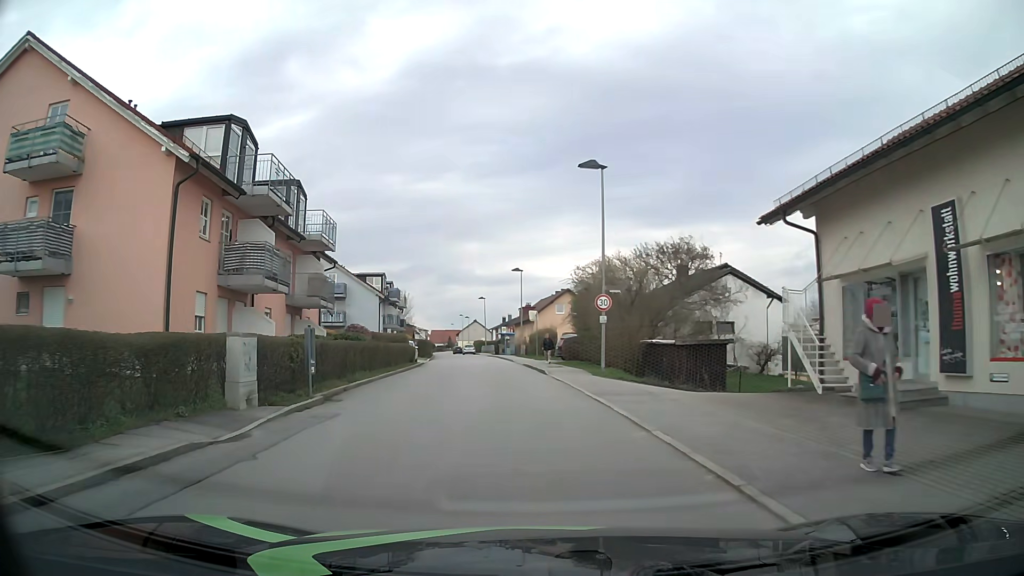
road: unclassified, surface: asphalt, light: Day
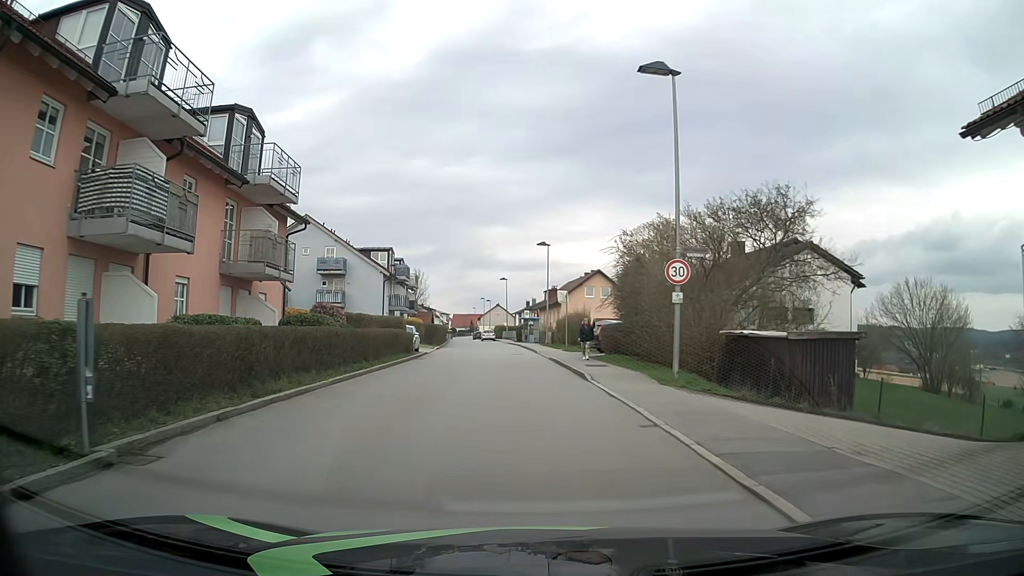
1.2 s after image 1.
(-0.2, +8.9) m; -2°
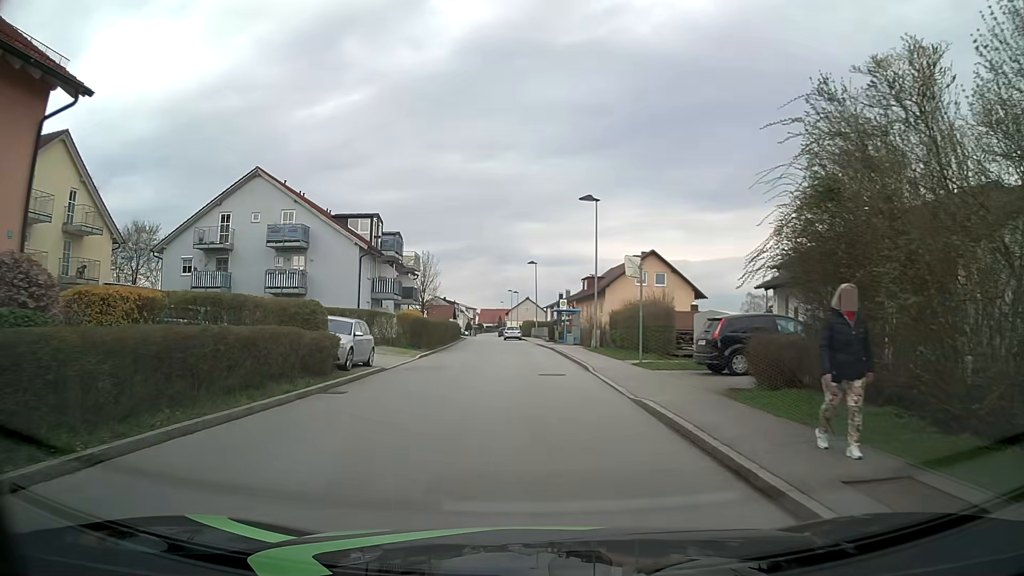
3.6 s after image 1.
(-0.4, +17.5) m; -3°
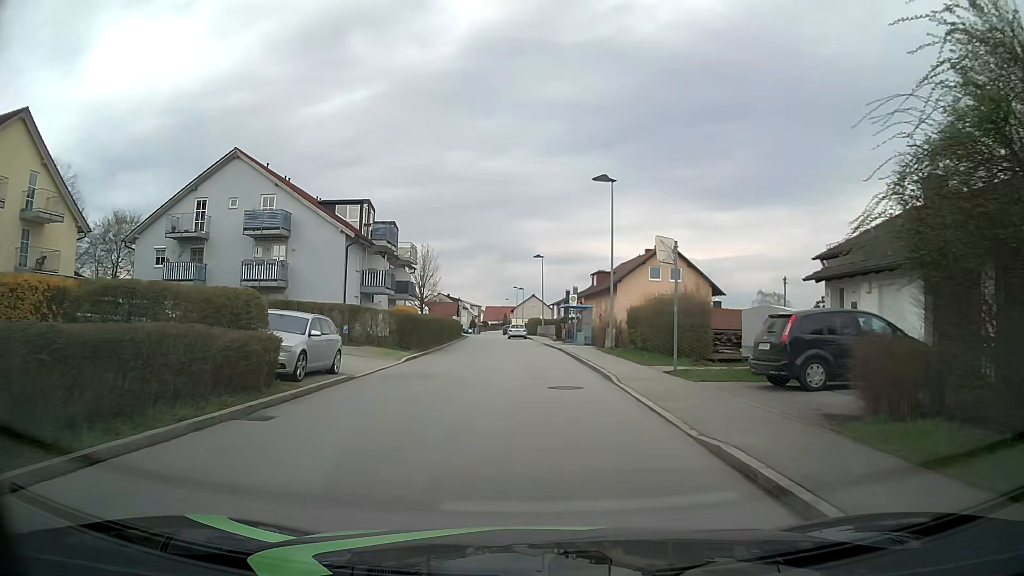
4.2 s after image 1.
(0.0, +4.4) m; -1°
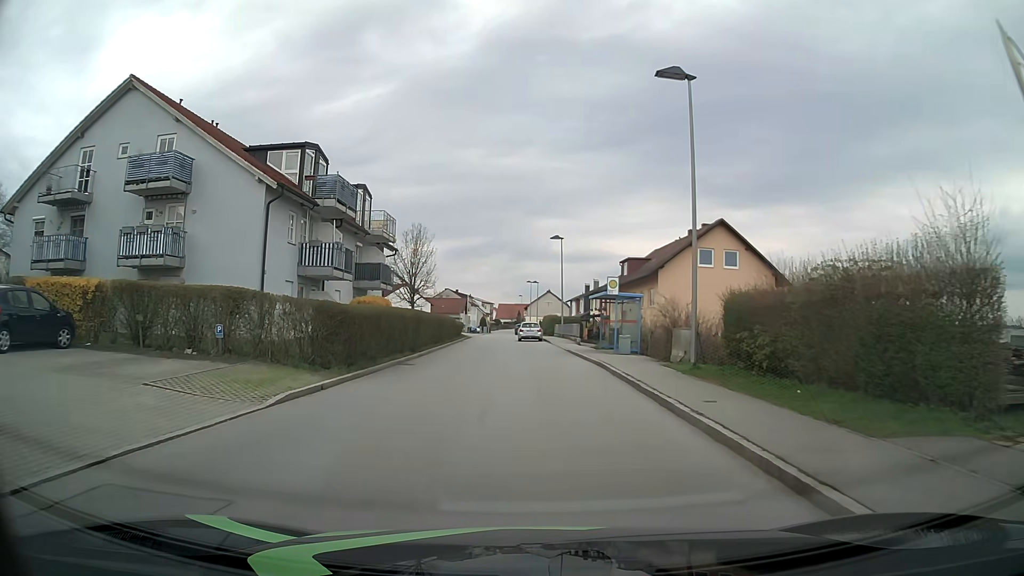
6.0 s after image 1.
(0.0, +13.4) m; 0°
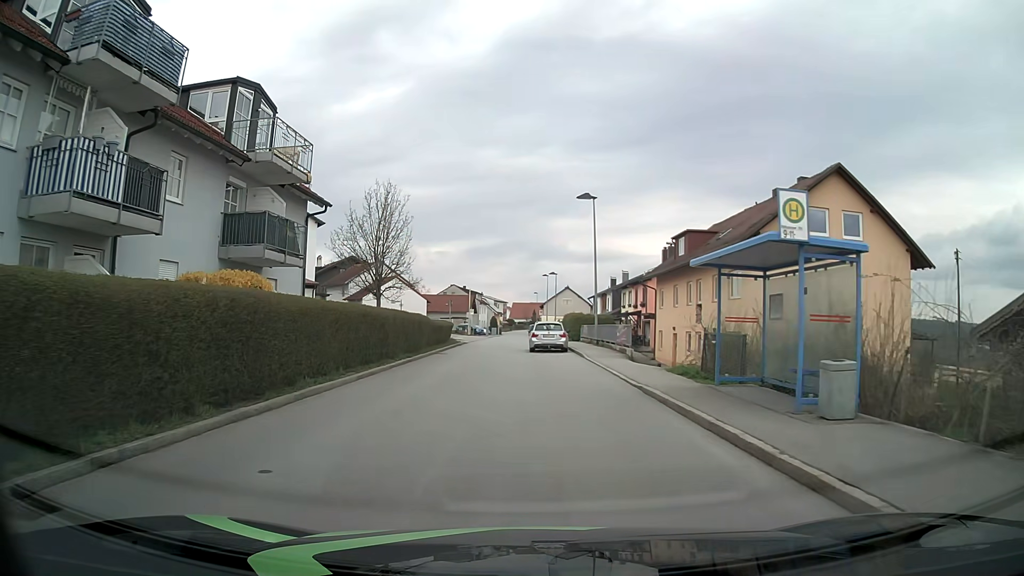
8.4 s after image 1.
(-0.4, +17.4) m; -3°
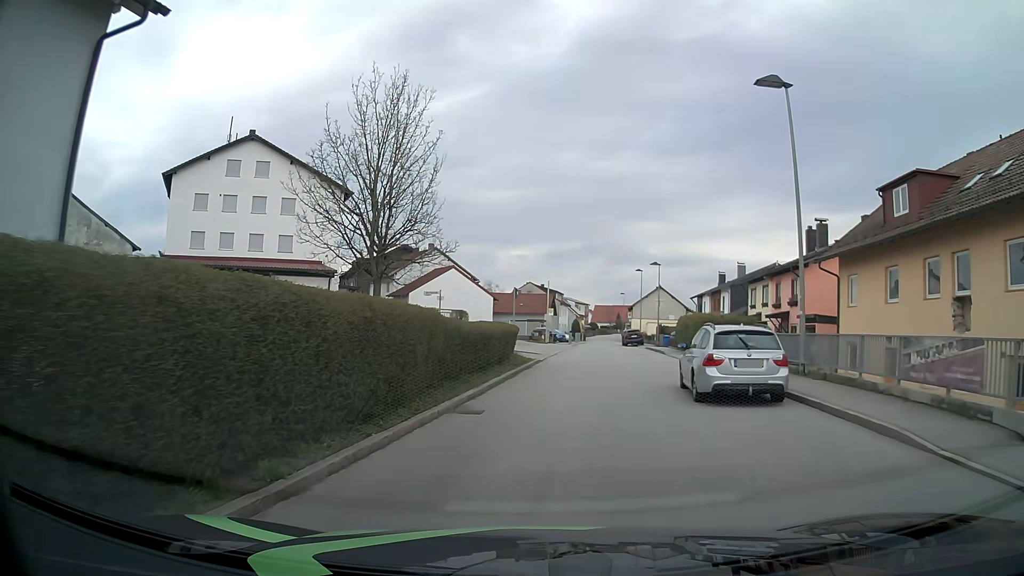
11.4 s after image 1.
(-1.3, +18.4) m; -6°
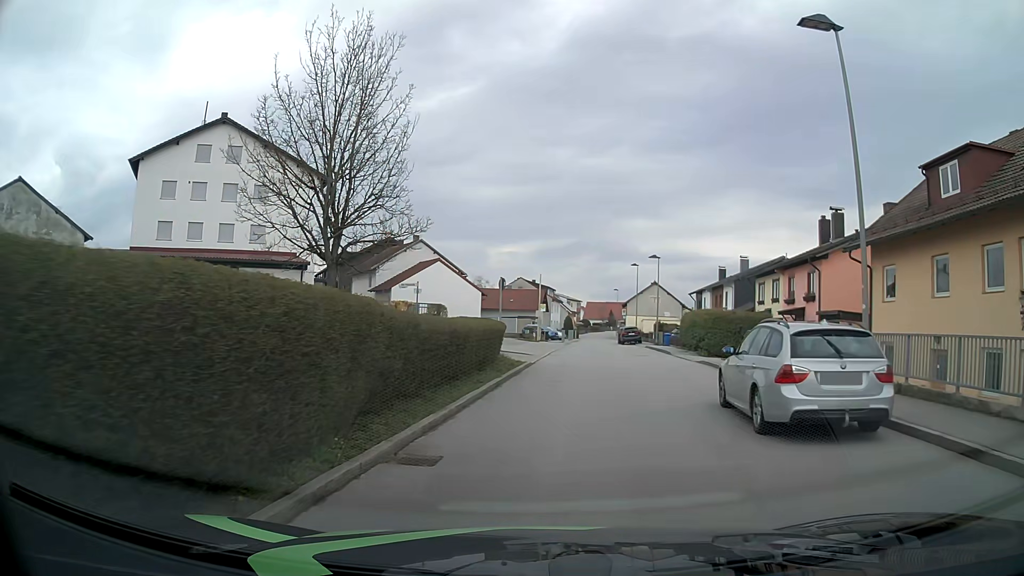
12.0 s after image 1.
(0.0, +4.0) m; +2°
(0, +10) (+1, +20) (+2, +30) (+3, +40) (+3, +50) (+4, +60) (+5, +70) (+6, +80) (+8, +90) (+9, +99) m
